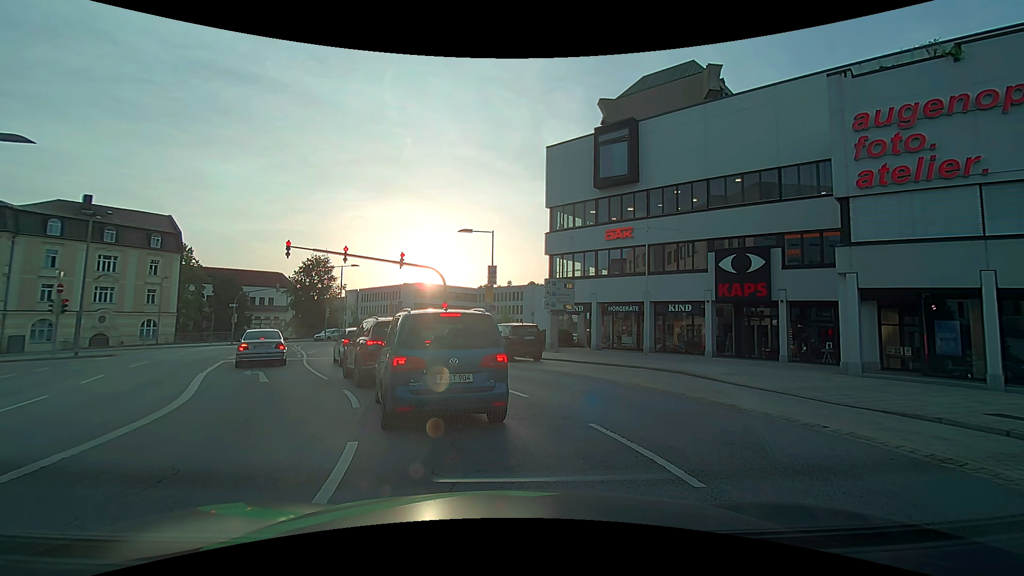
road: primary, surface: asphalt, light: Day
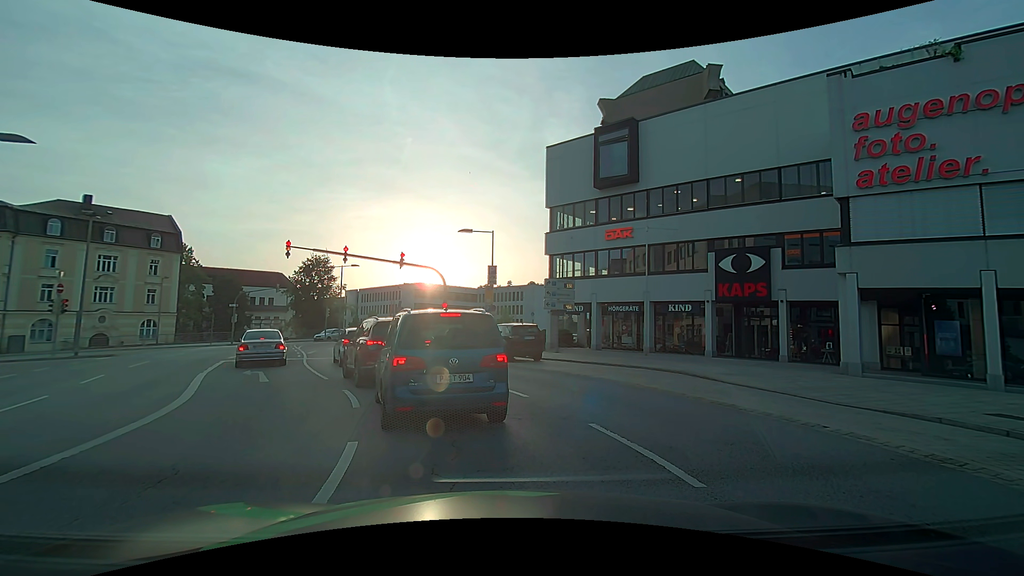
(0.0, 0.0) m; 0°
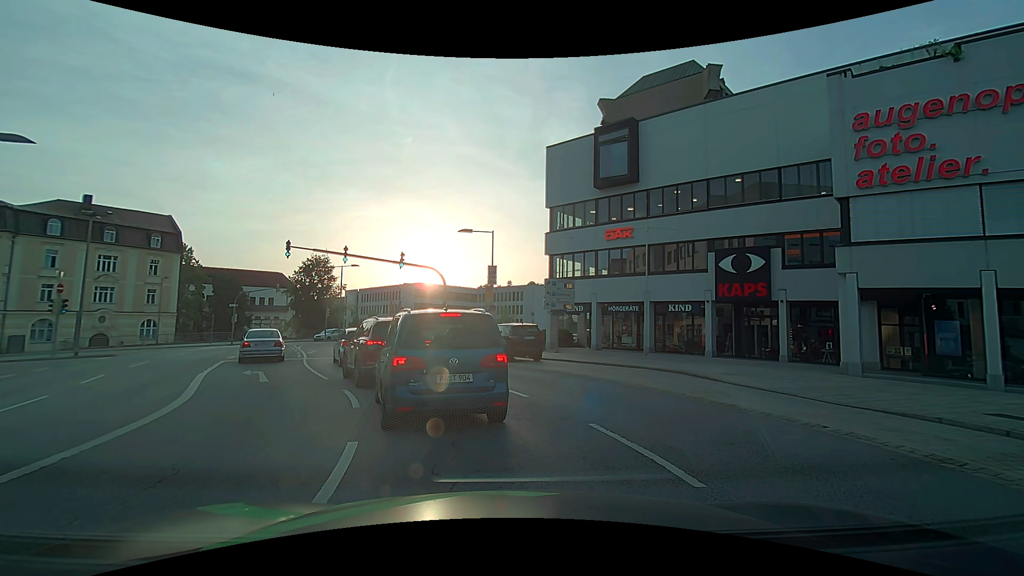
(0.0, 0.0) m; 0°
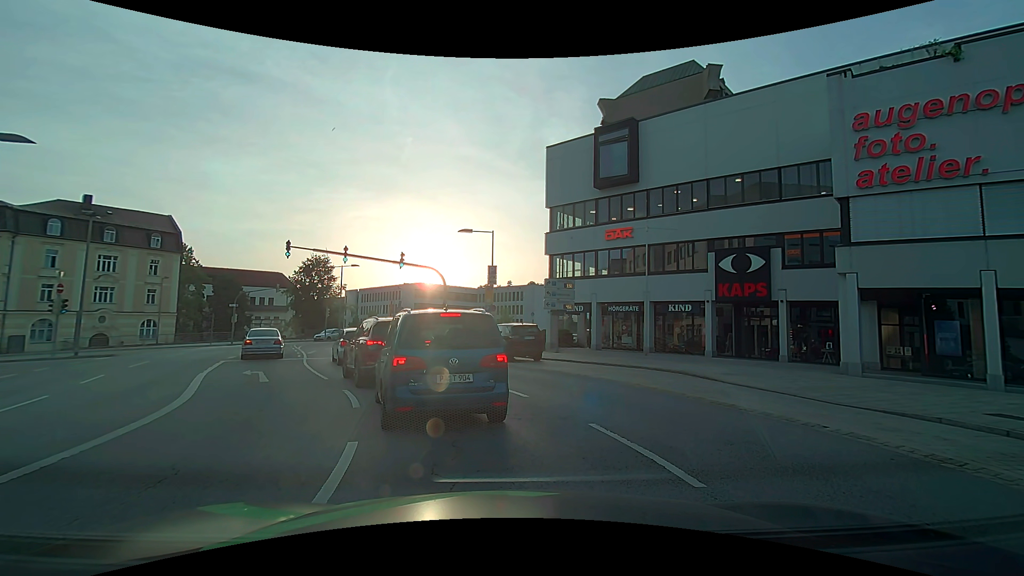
(0.0, 0.0) m; 0°
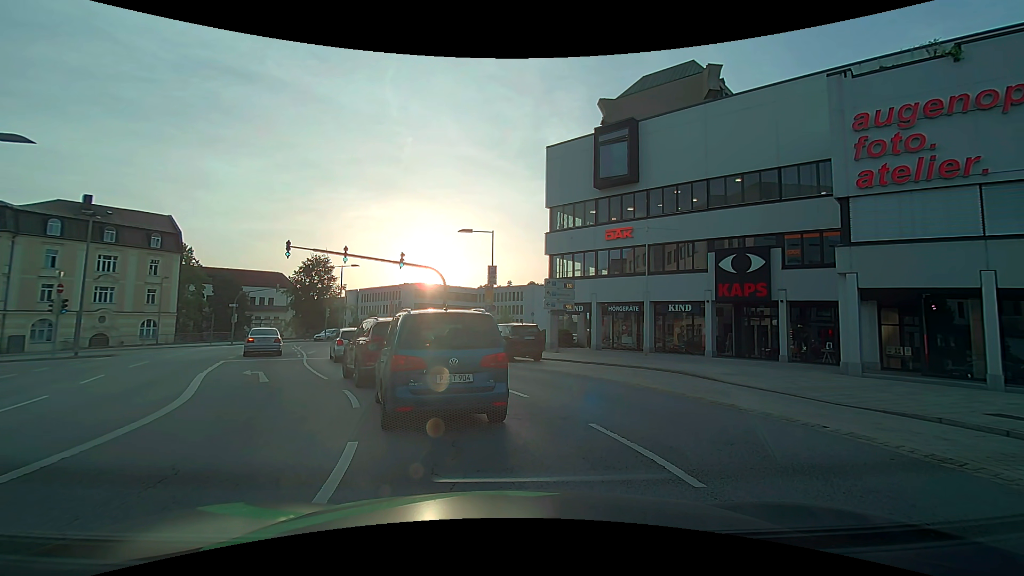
(0.0, 0.0) m; 0°
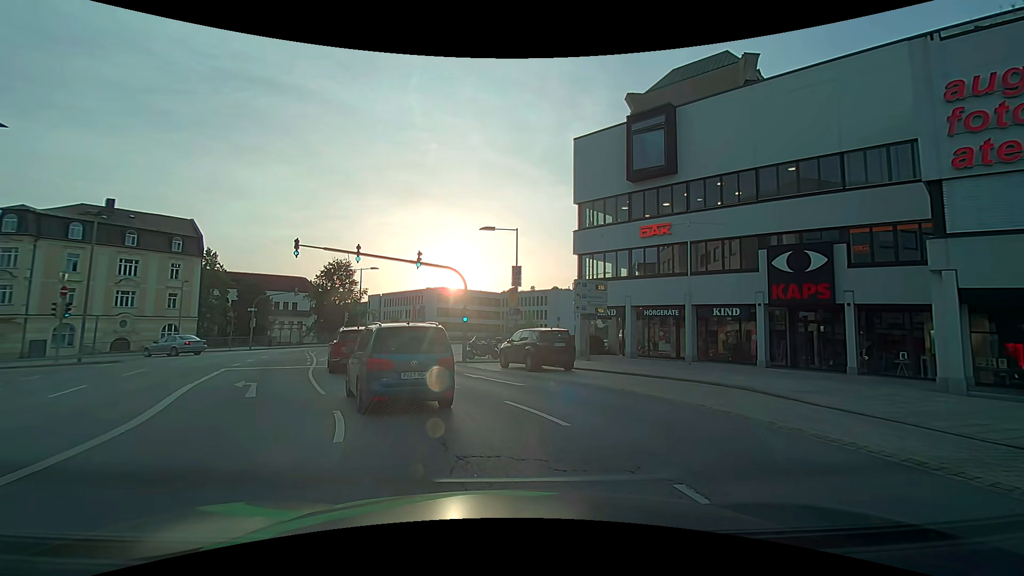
(-0.1, +2.7) m; -4°
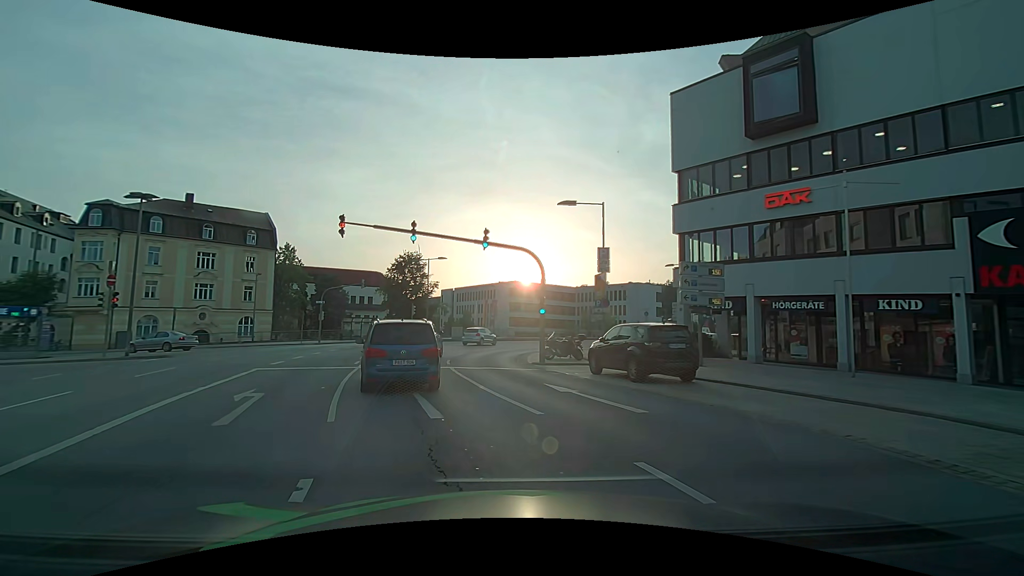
(-0.3, +5.3) m; -9°
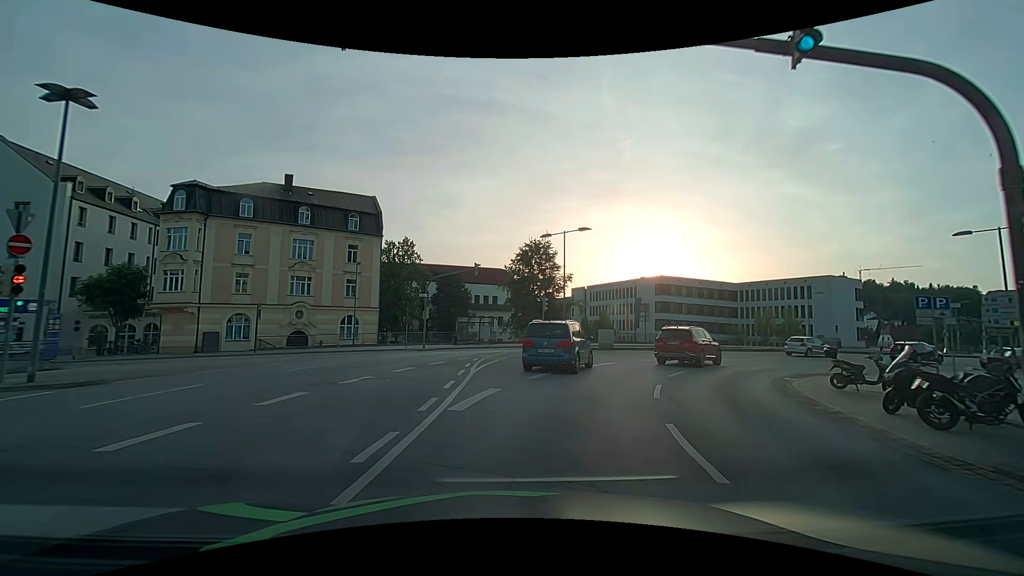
(-2.4, +15.1) m; -14°
(0, +10) (+3, +20) (+8, +28) (+15, +35) (+24, +40) (+33, +44) (+42, +48) (+51, +51) (+61, +55) (+70, +59) m
